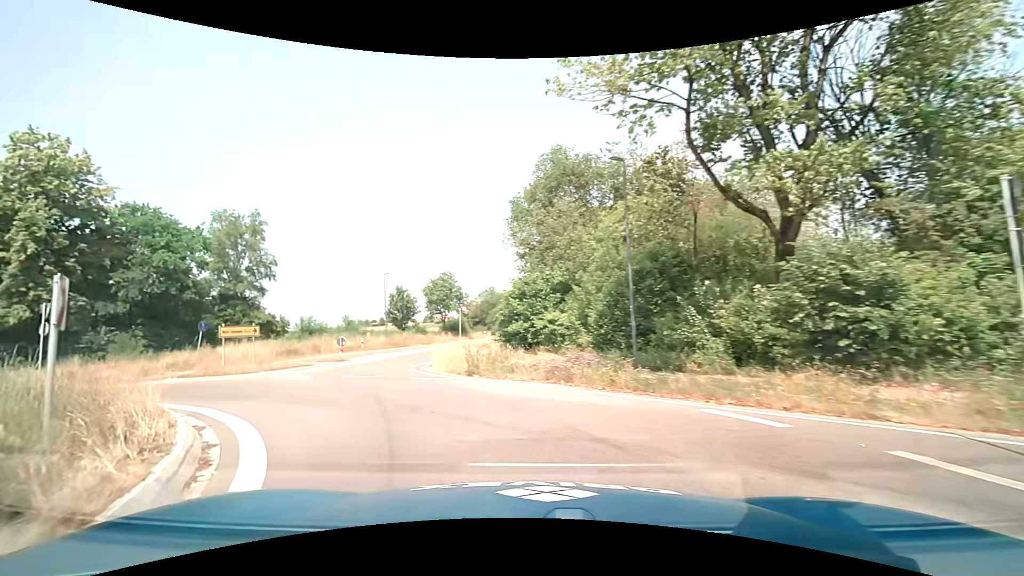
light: Day
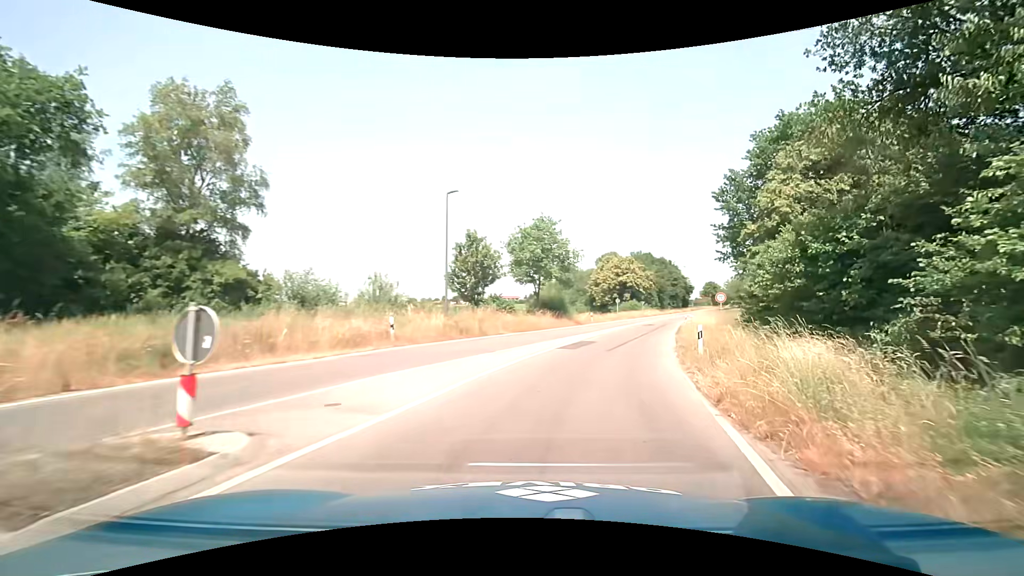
(-6.5, +24.5) m; -7°
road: secondary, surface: asphalt
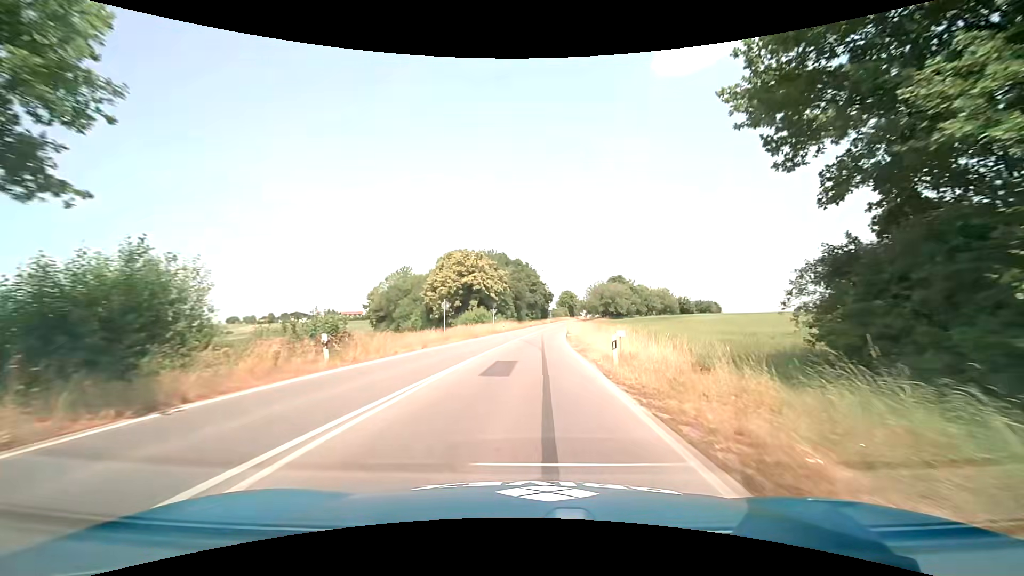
(+7.8, +34.7) m; +16°
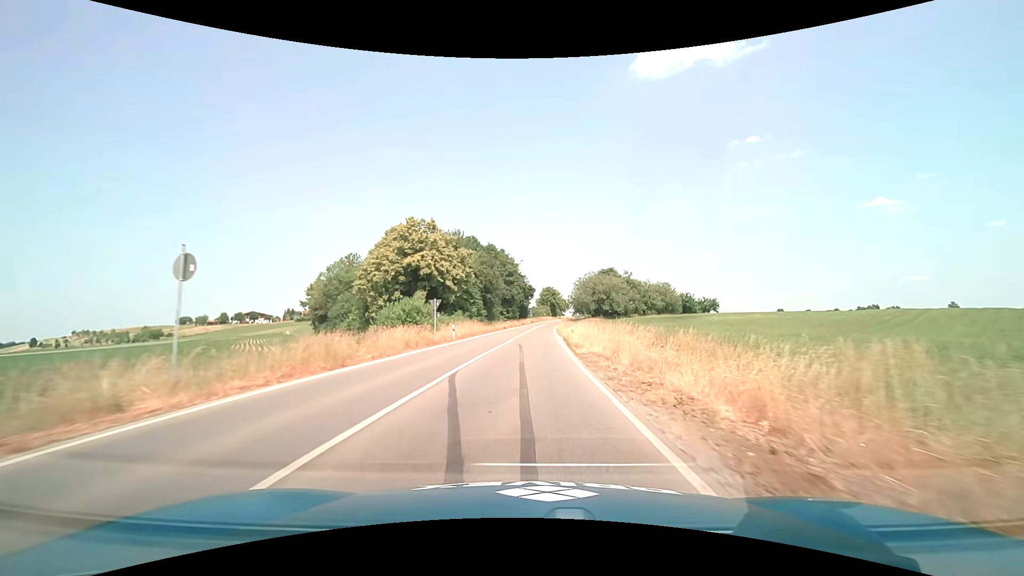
(+0.6, +26.3) m; +2°
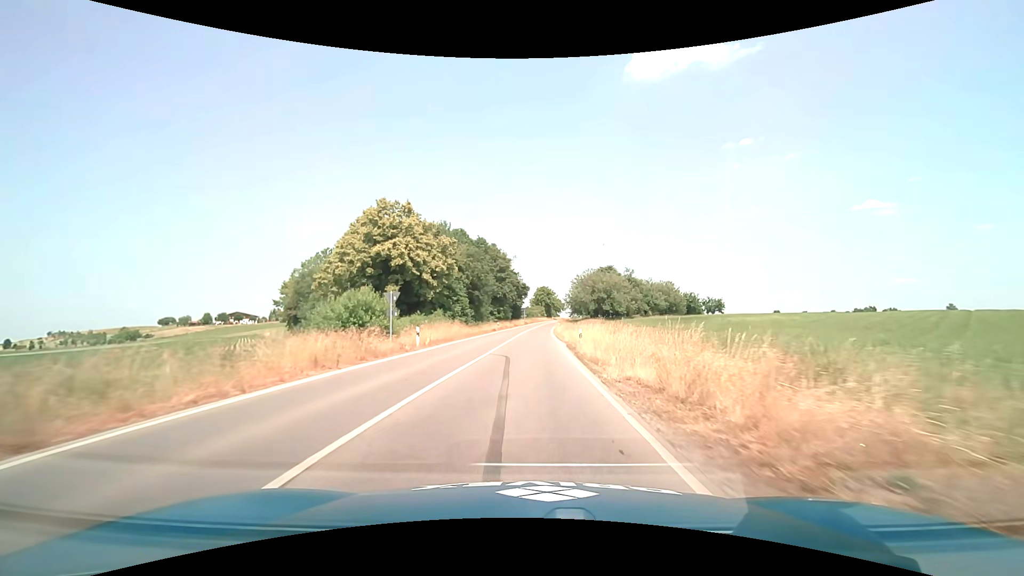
(+0.1, +9.5) m; +1°
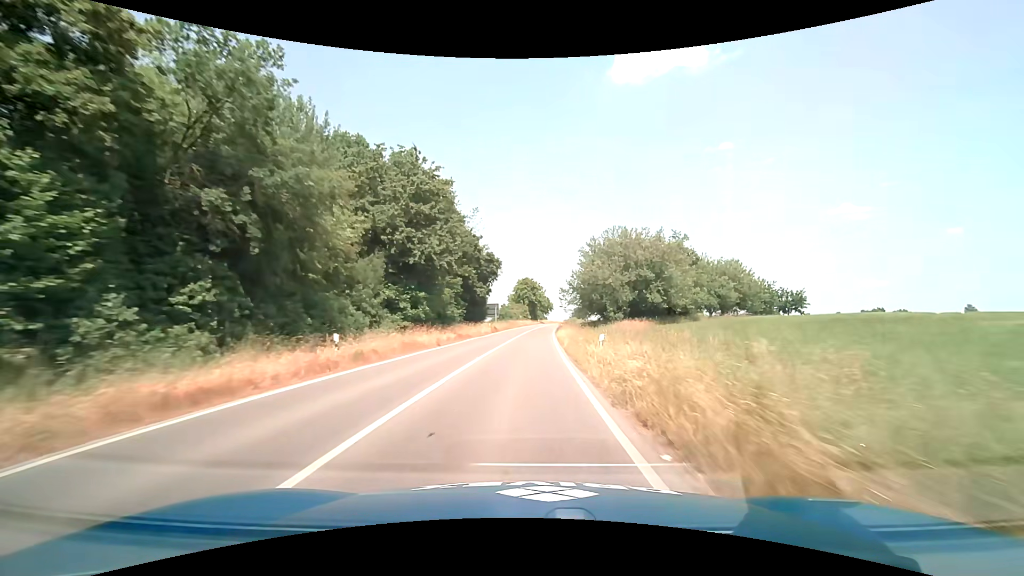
(+1.2, +51.3) m; +2°
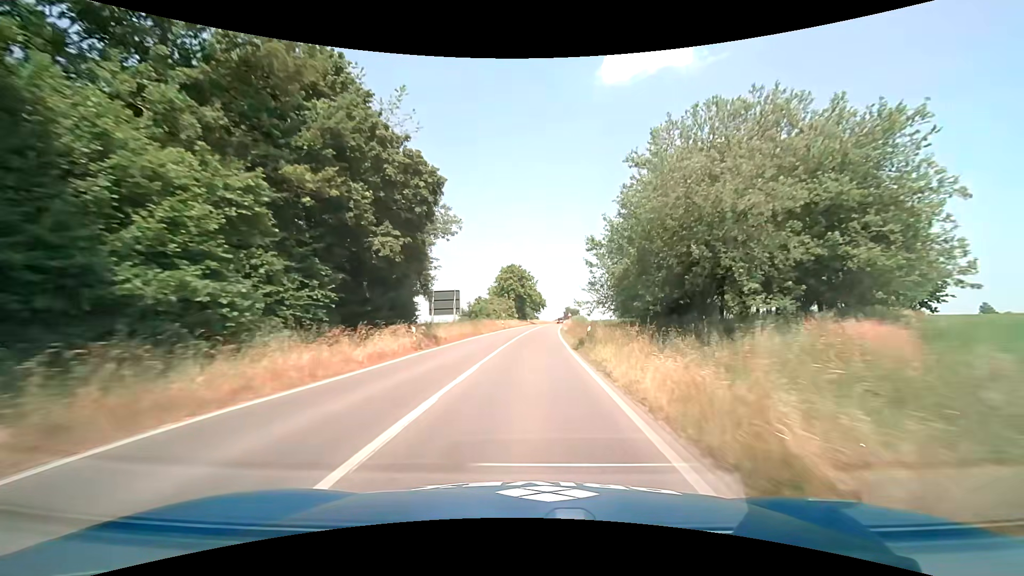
(+0.2, +33.1) m; +1°
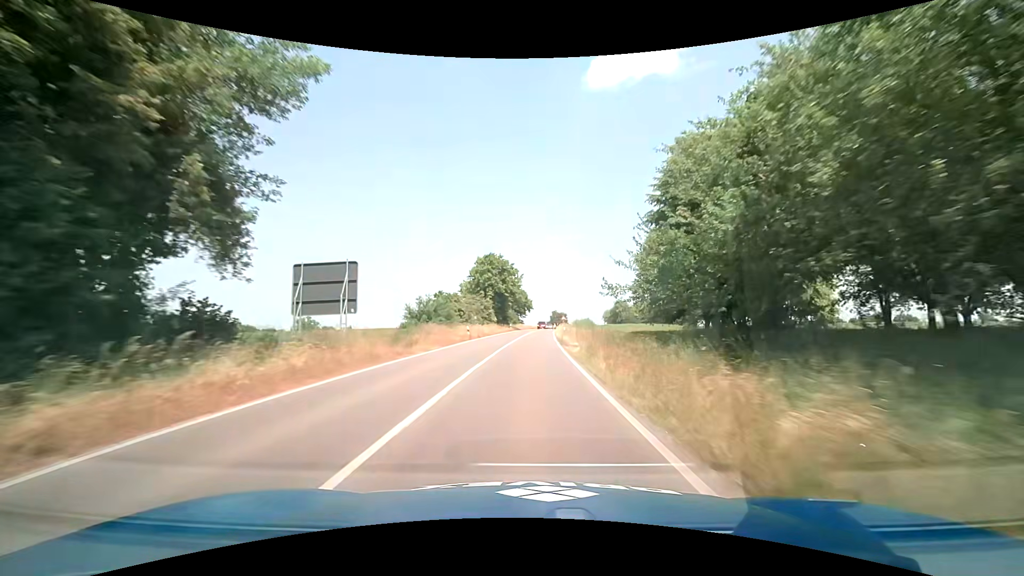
(+0.3, +22.8) m; +2°
(0, +10) (0, +20) (0, +30) (+1, +40) (+1, +50) (+1, +60) (+2, +70) (+2, +80) (+3, +90) (+4, +100) m
